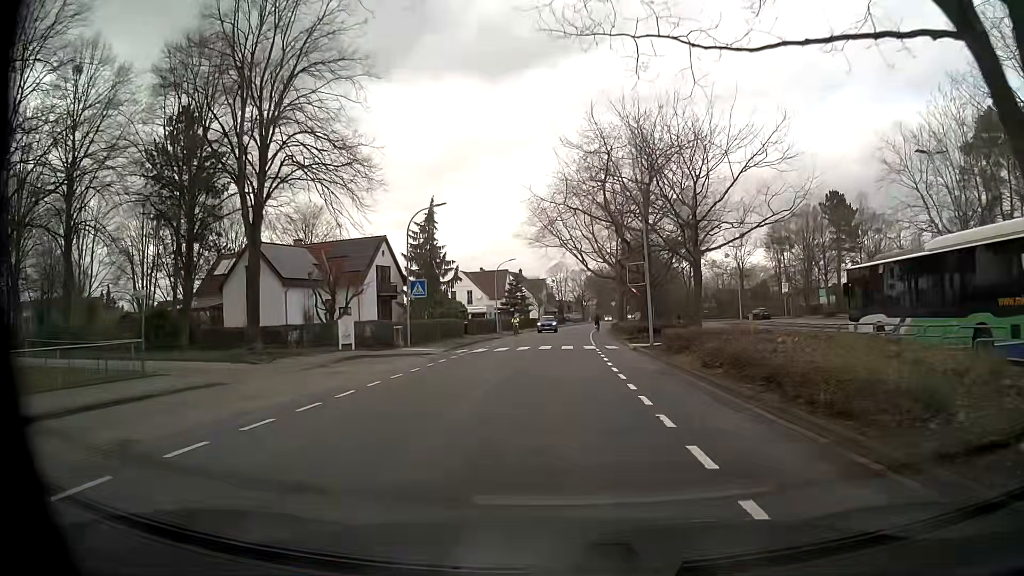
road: unclassified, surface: asphalt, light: Day
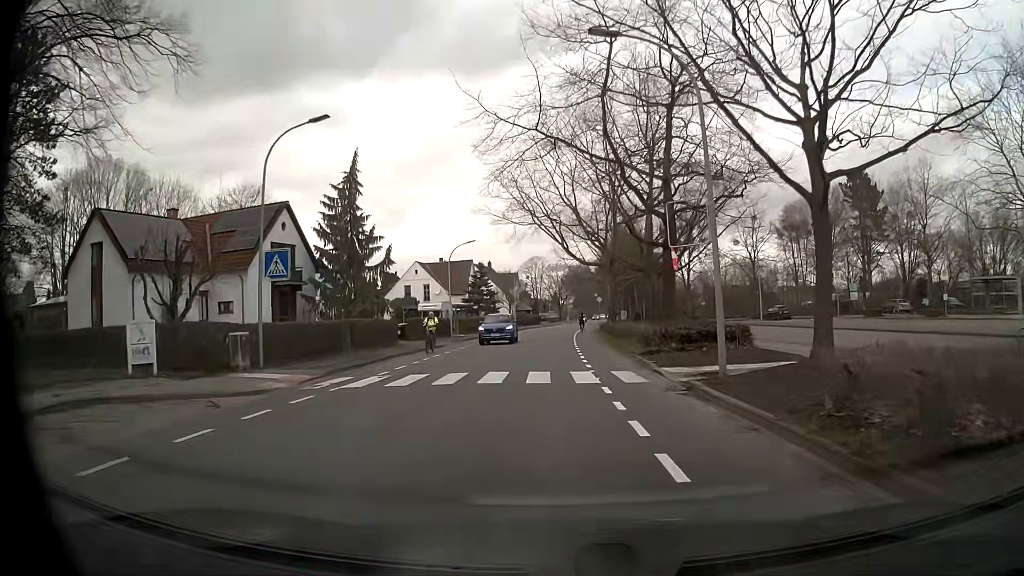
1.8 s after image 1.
(+0.3, +15.7) m; +2°
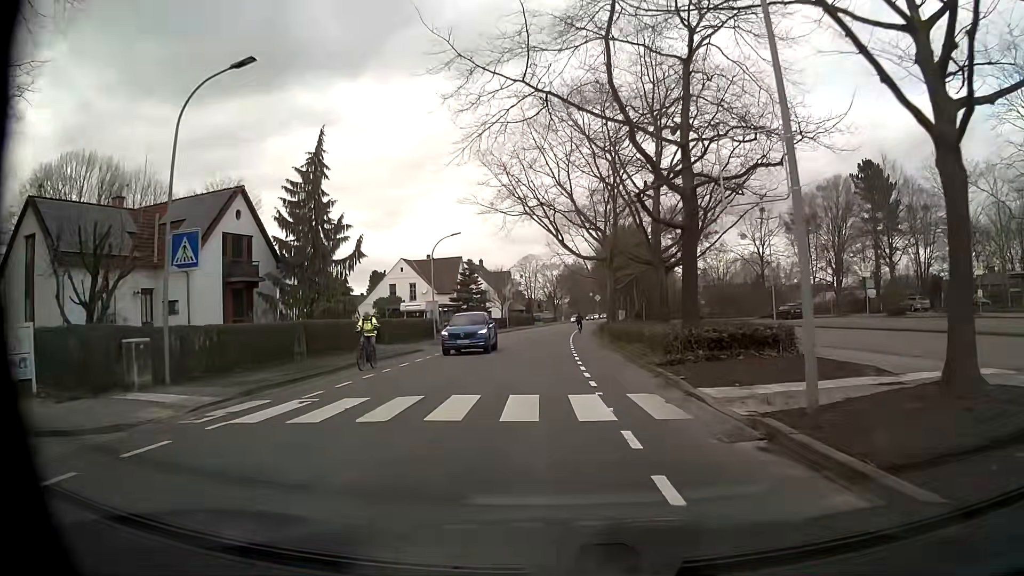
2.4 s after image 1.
(0.0, +5.0) m; 0°
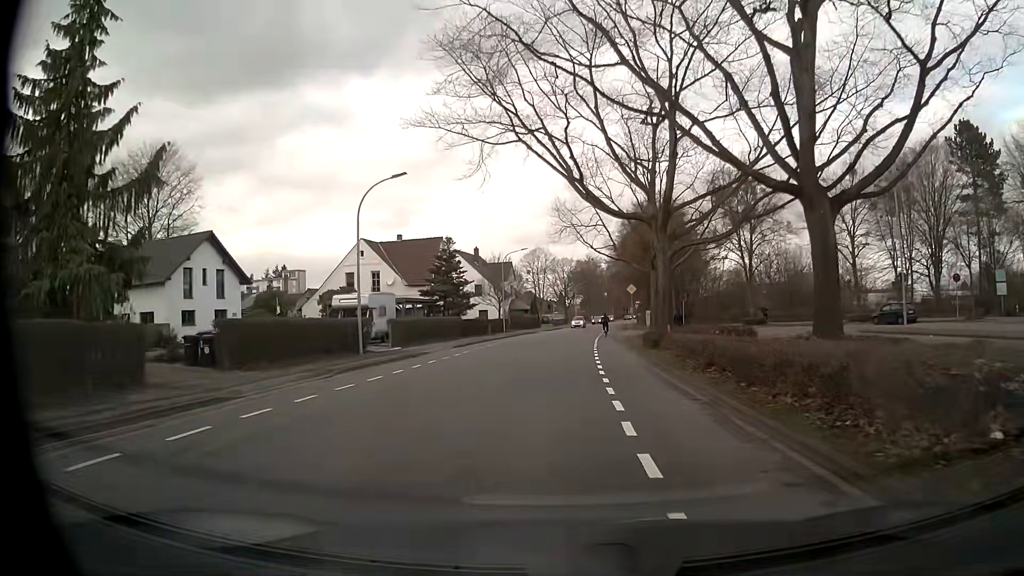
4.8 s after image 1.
(-0.1, +20.2) m; 0°
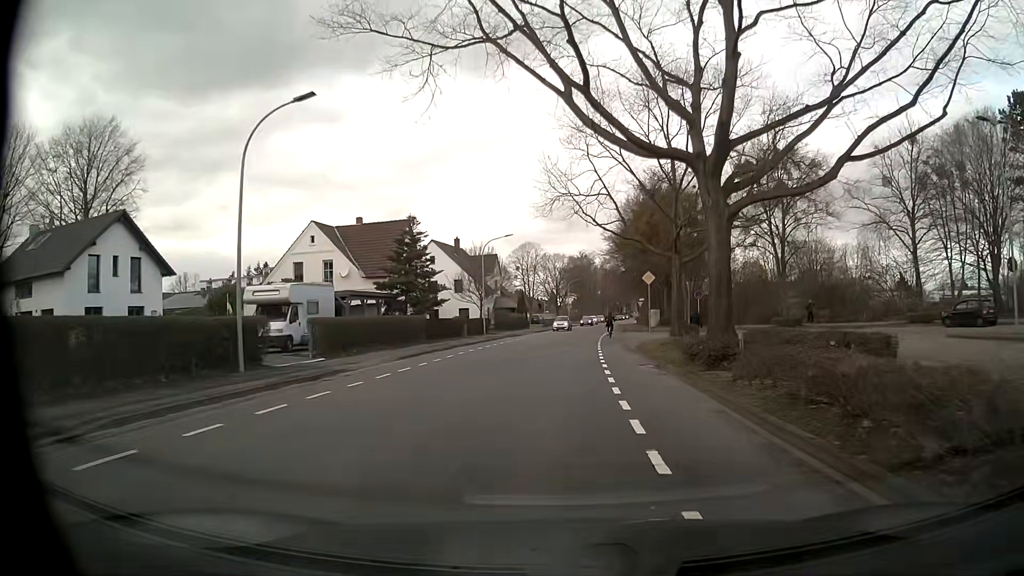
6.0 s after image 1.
(0.0, +10.5) m; 0°
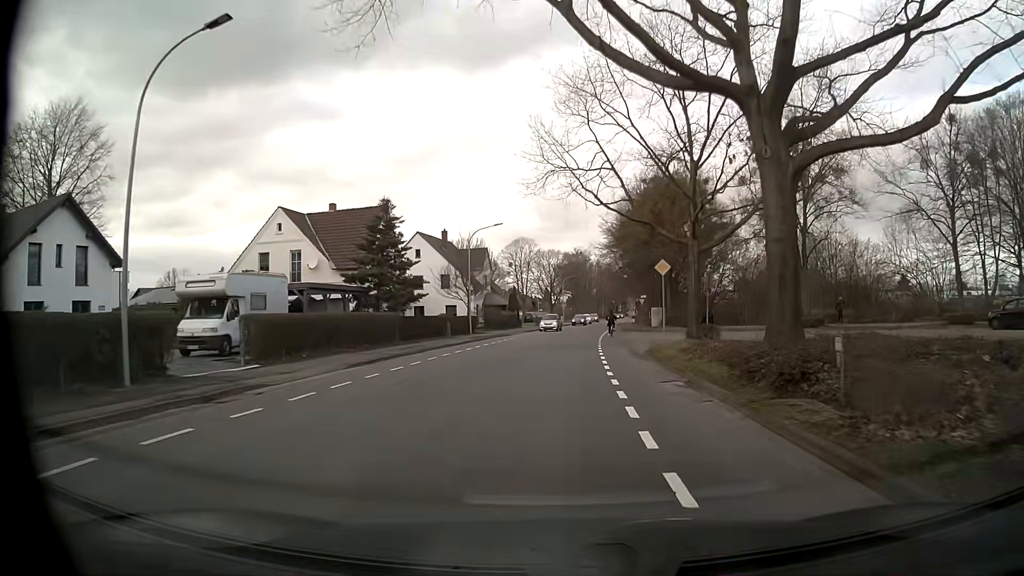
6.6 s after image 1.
(+0.1, +5.2) m; +1°
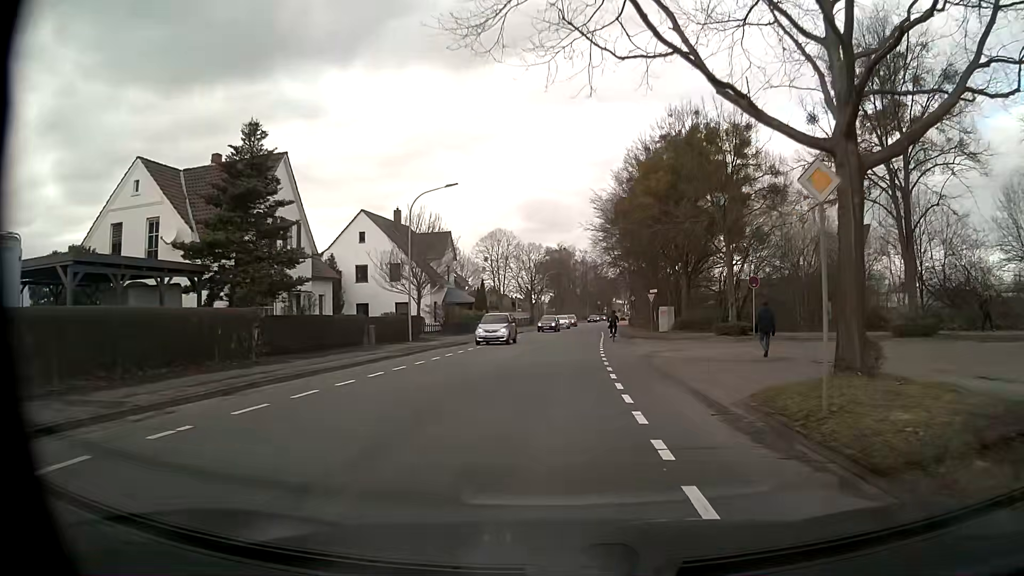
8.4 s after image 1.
(+0.3, +15.2) m; +2°
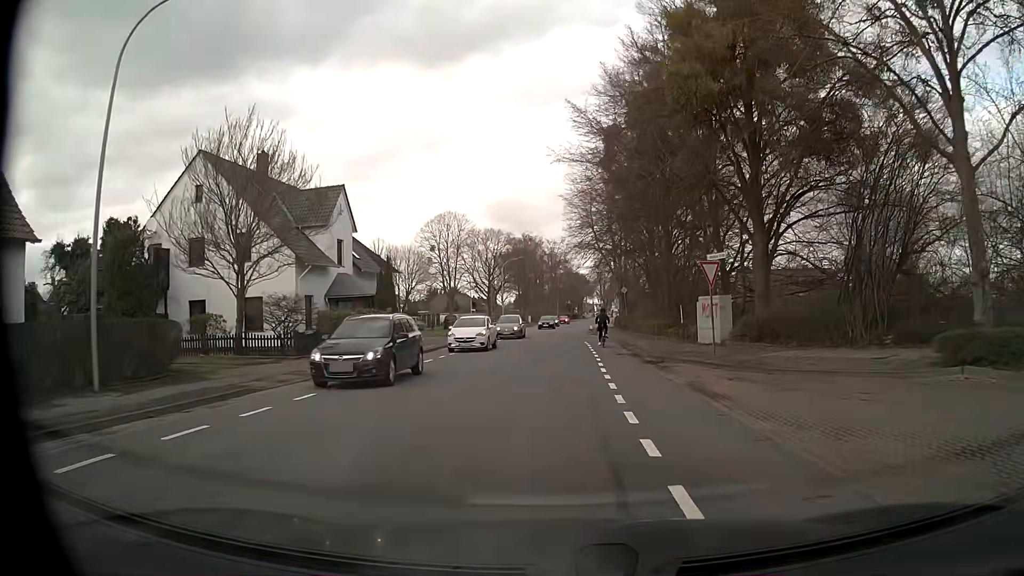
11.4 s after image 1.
(+0.7, +23.2) m; +3°
(0, +10) (0, +20) (0, +30) (+1, +40) (+1, +50) (+1, +60) (+1, +70) (0, +80) (0, +90) (+1, +100) m
